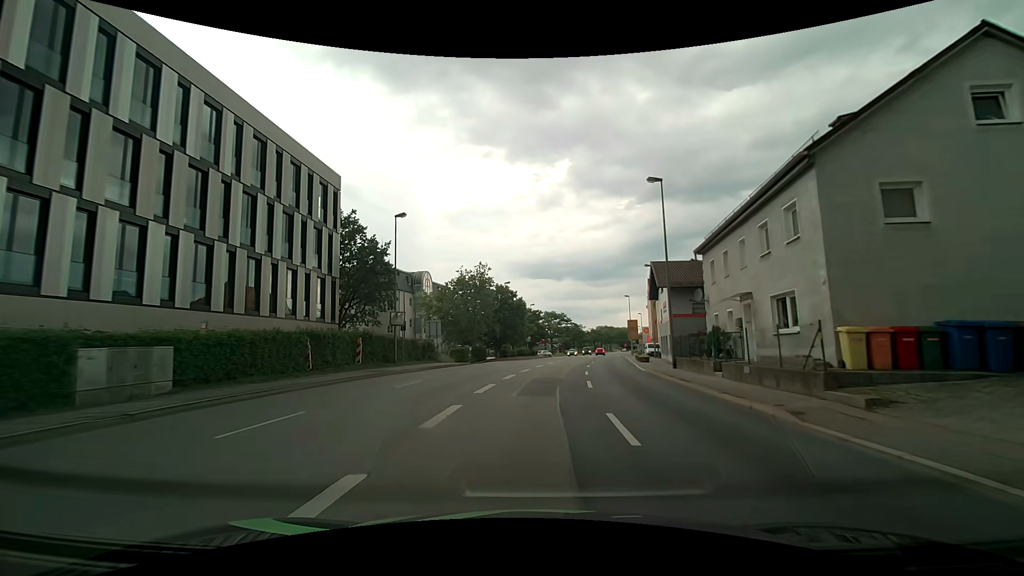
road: primary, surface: asphalt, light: Day
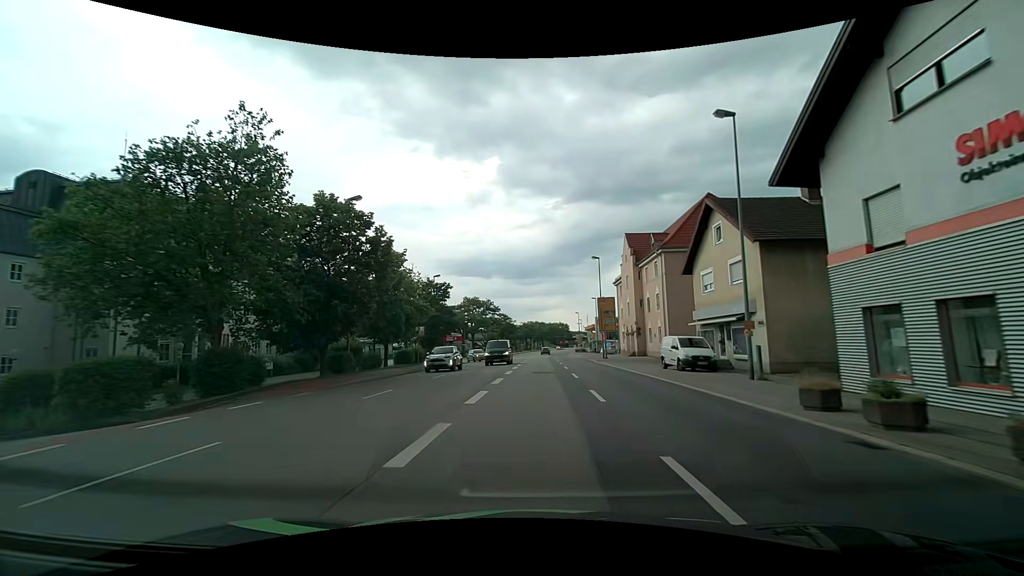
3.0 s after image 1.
(+3.1, +38.2) m; +9°
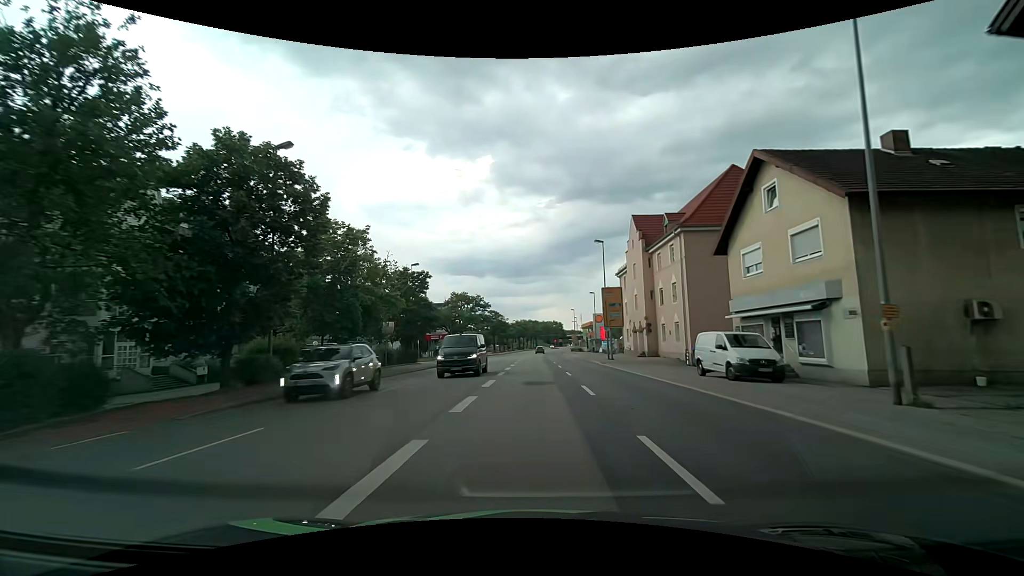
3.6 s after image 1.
(+0.1, +7.7) m; +1°
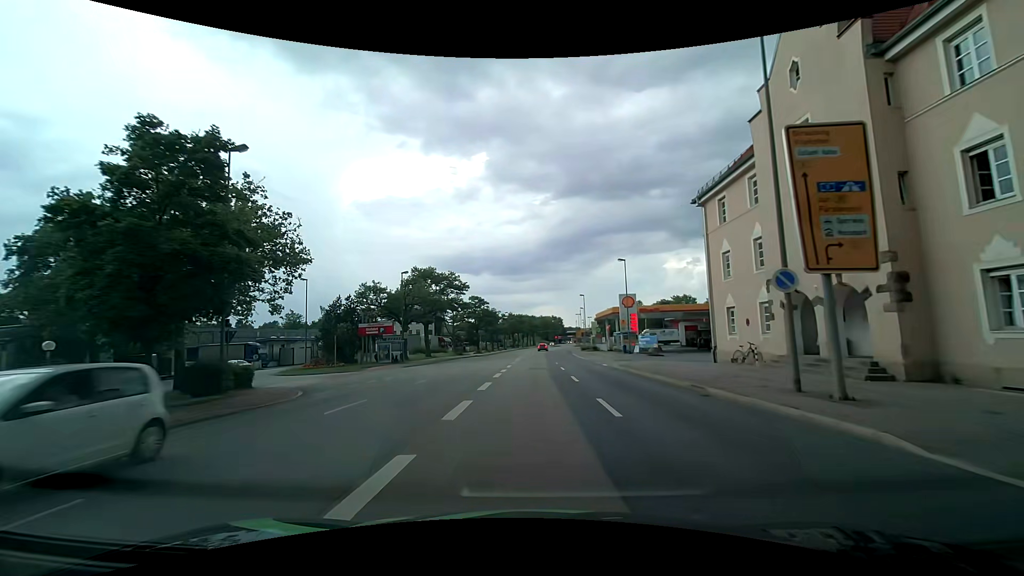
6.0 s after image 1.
(+0.1, +30.7) m; 0°
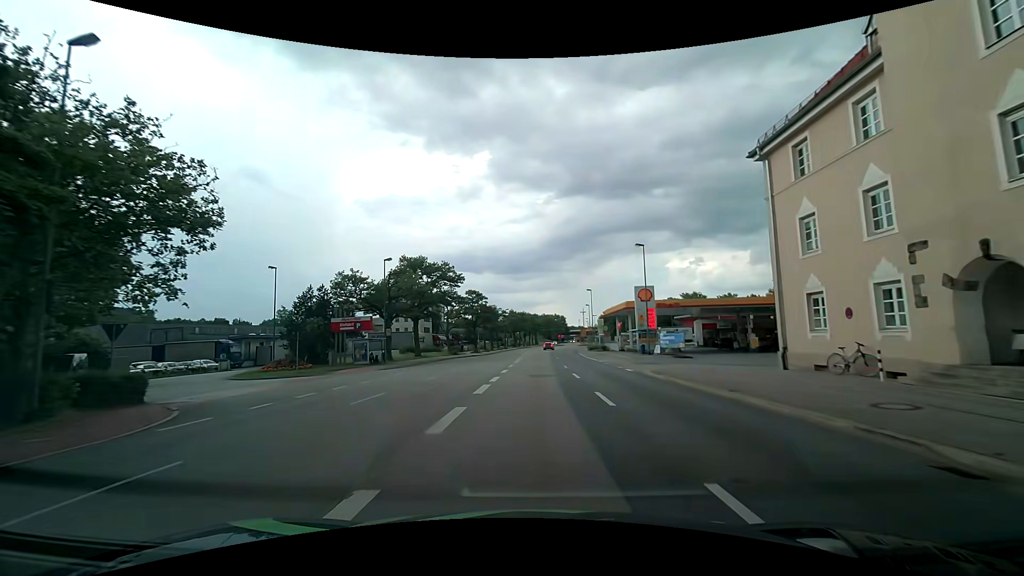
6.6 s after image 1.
(0.0, +7.7) m; 0°
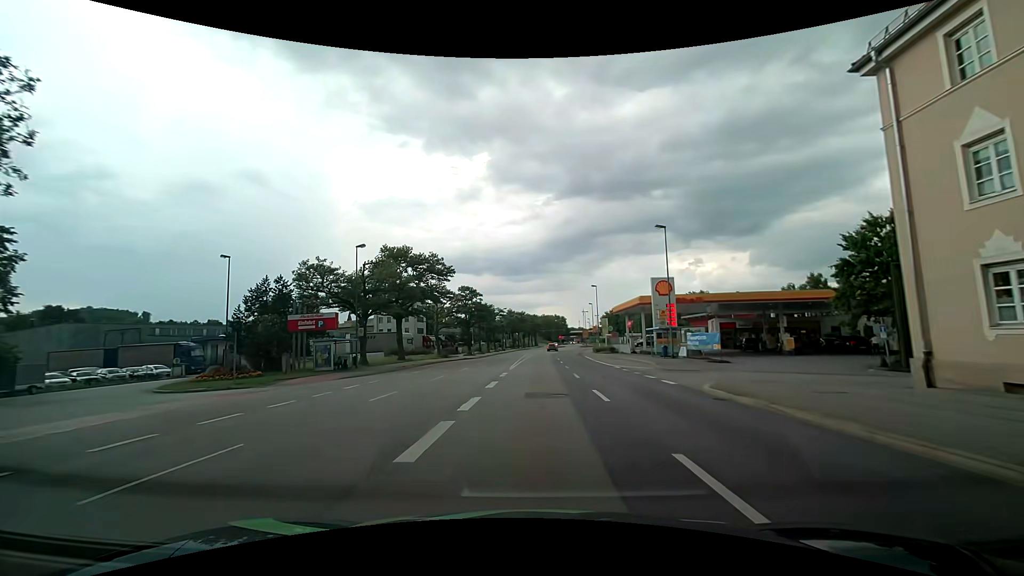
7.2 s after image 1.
(0.0, +7.7) m; 0°
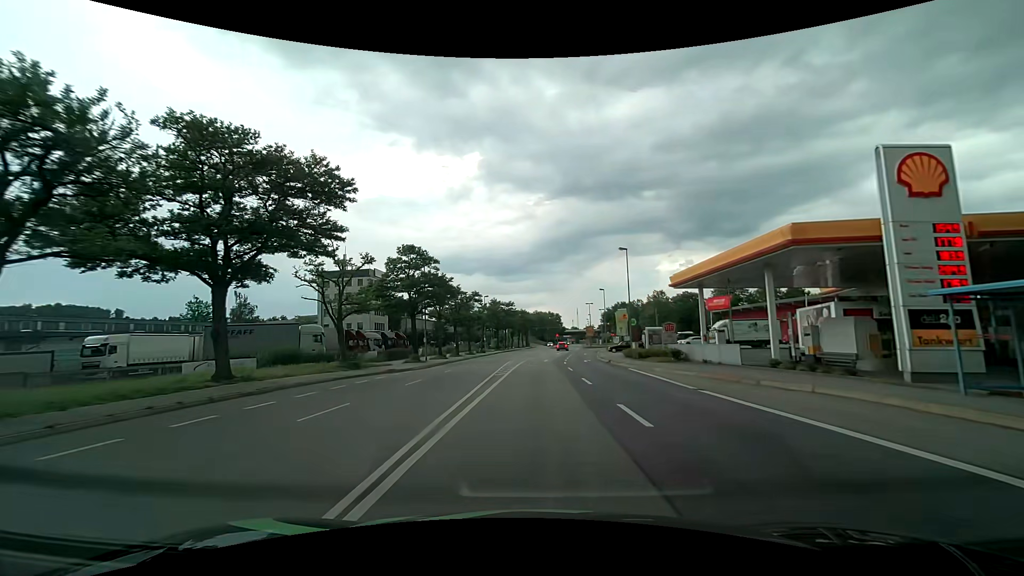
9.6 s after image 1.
(0.0, +30.6) m; +1°
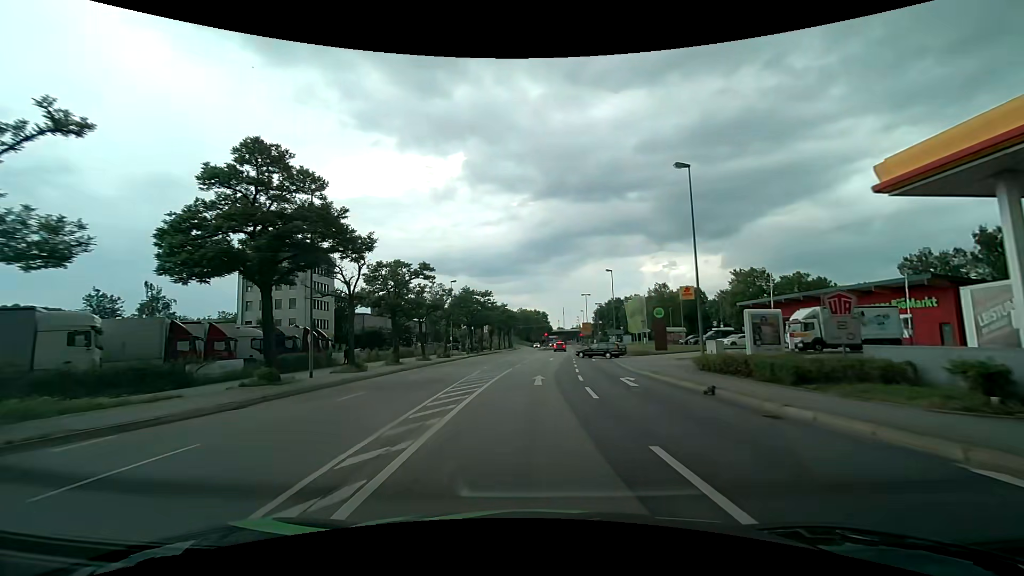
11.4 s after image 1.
(+0.2, +22.8) m; +2°
